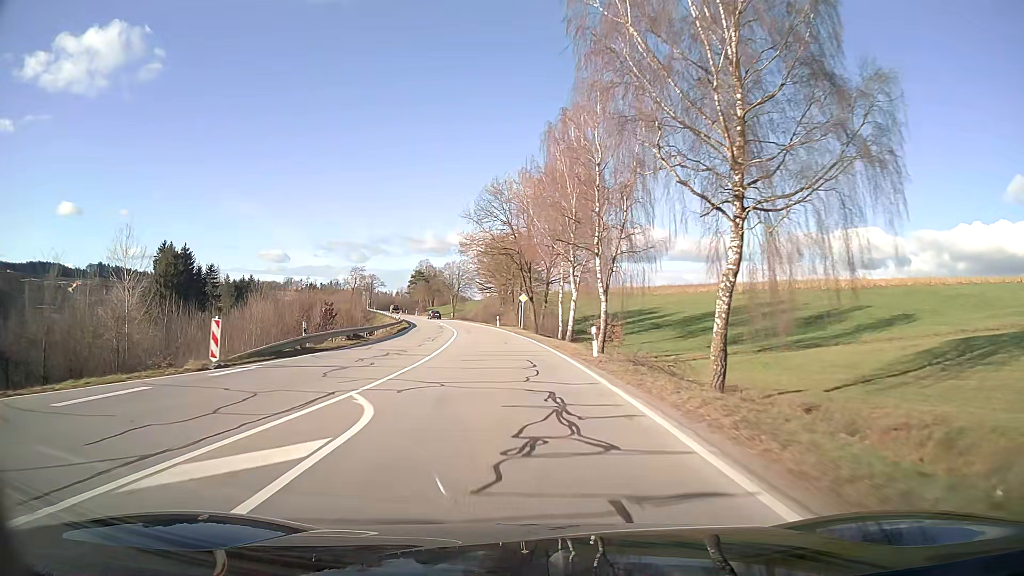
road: secondary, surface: asphalt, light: Day
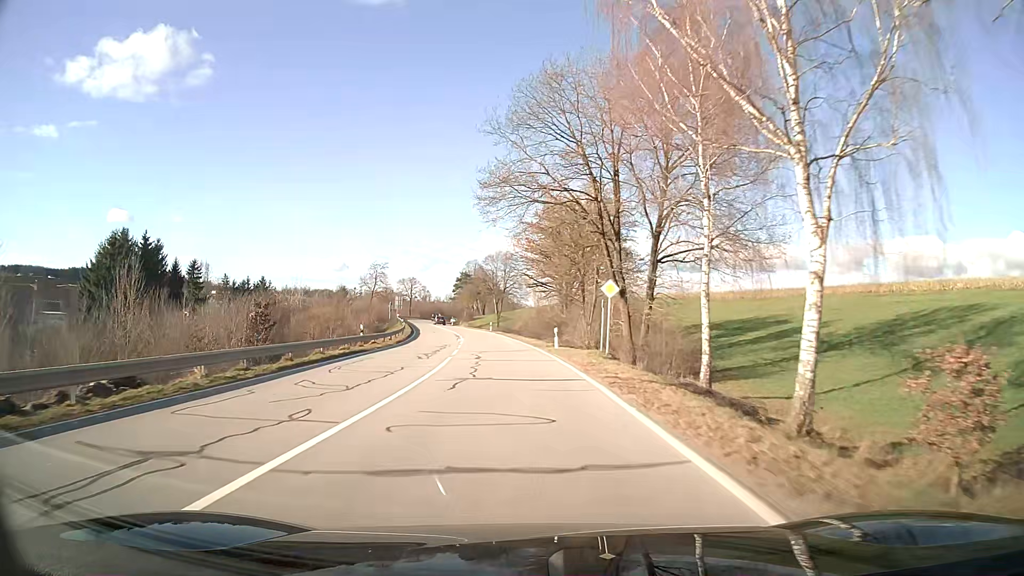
(-1.5, +33.2) m; -5°
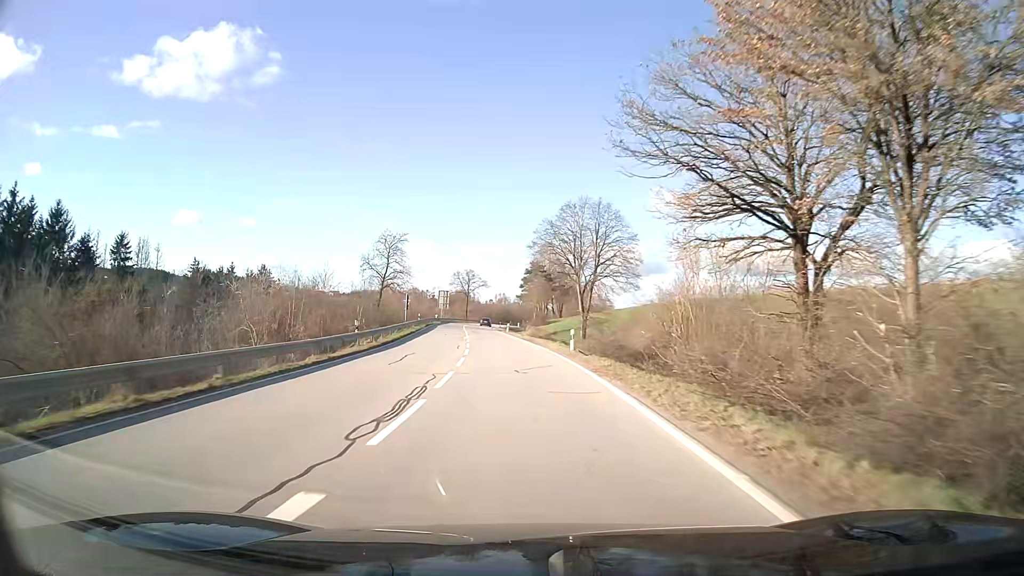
(-2.6, +44.2) m; -6°
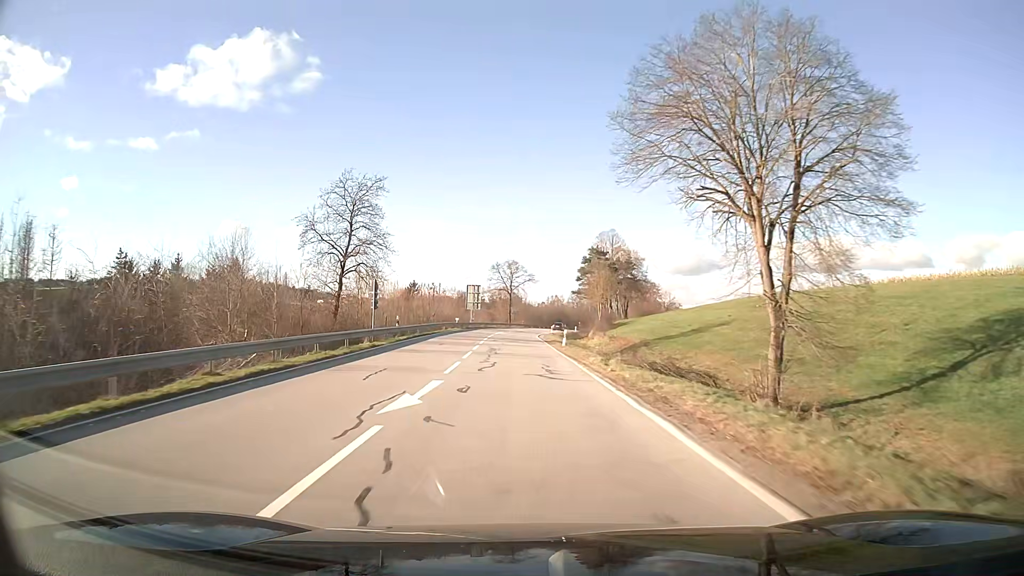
(-1.2, +33.2) m; -4°
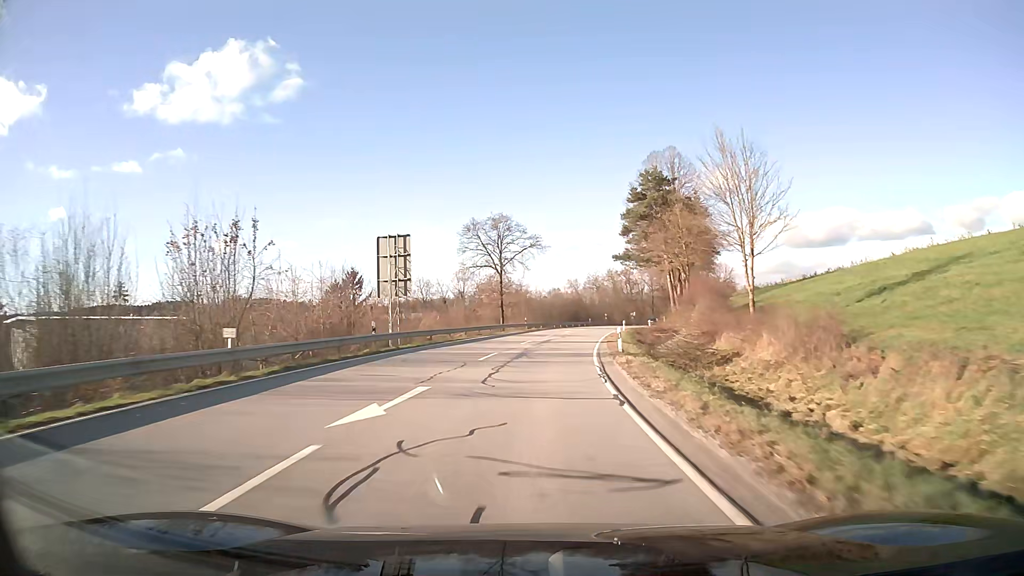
(-0.6, +55.4) m; +1°
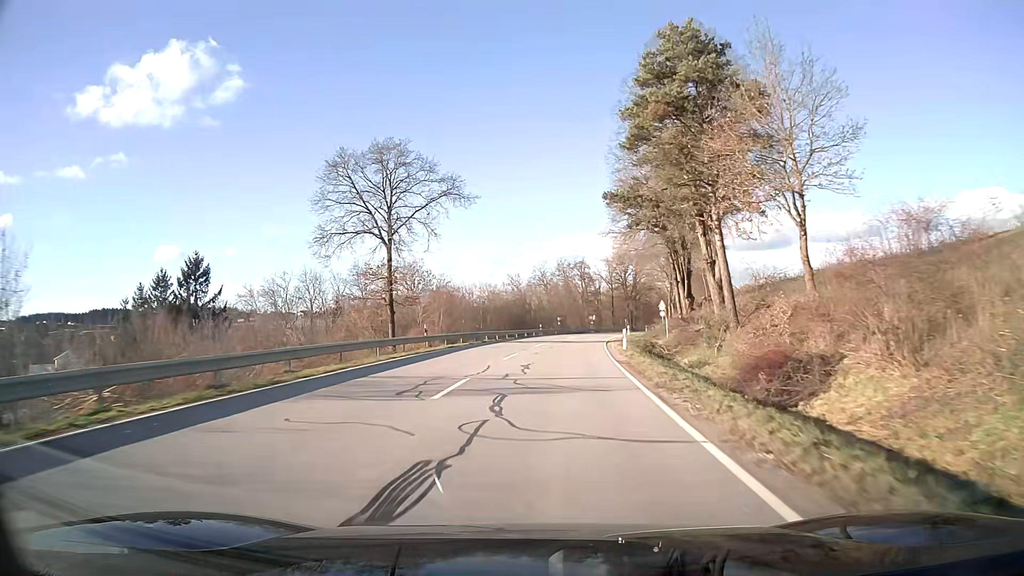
(+1.4, +33.3) m; +5°
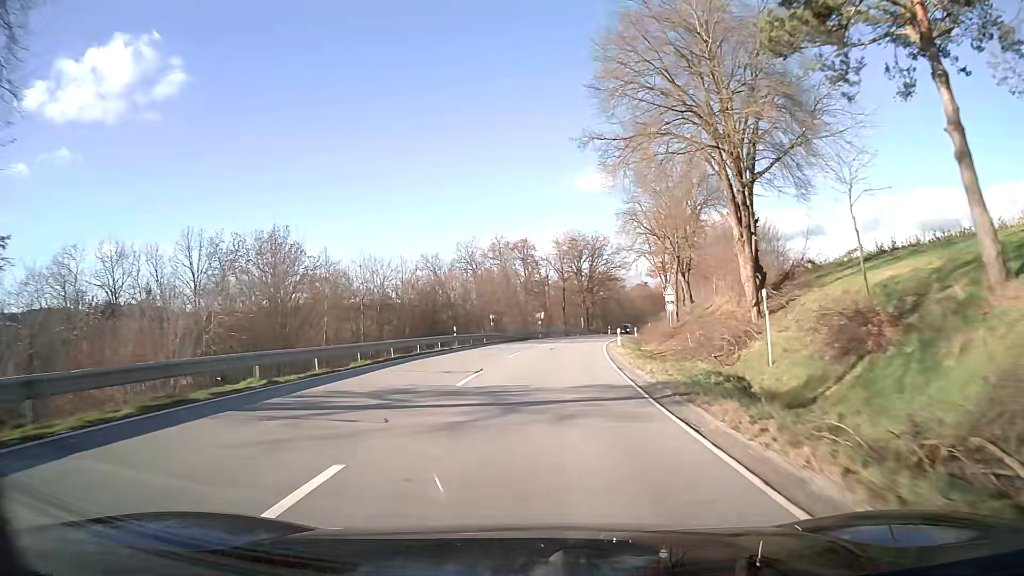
(+1.6, +33.2) m; +5°
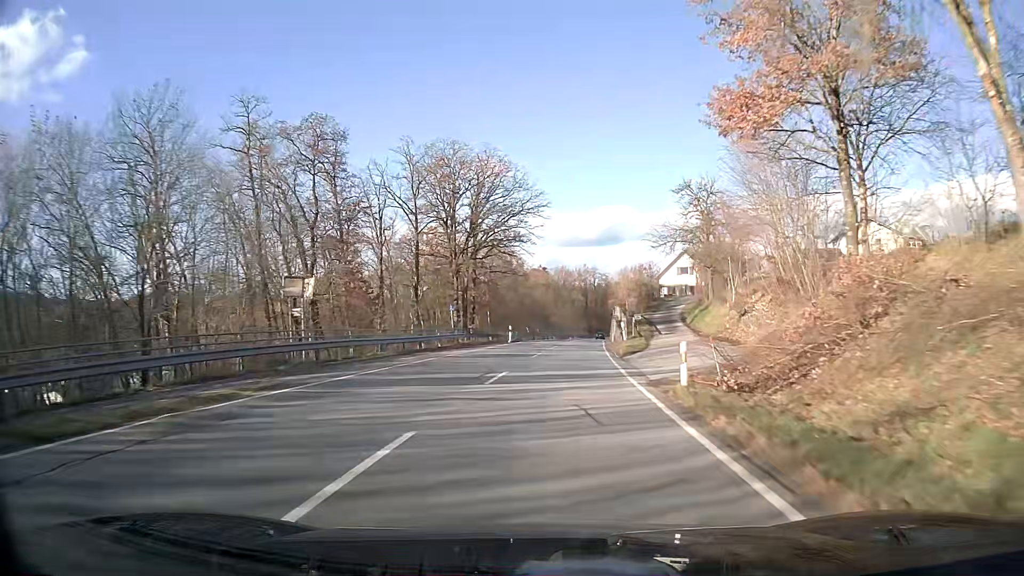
(+4.8, +55.5) m; +10°
